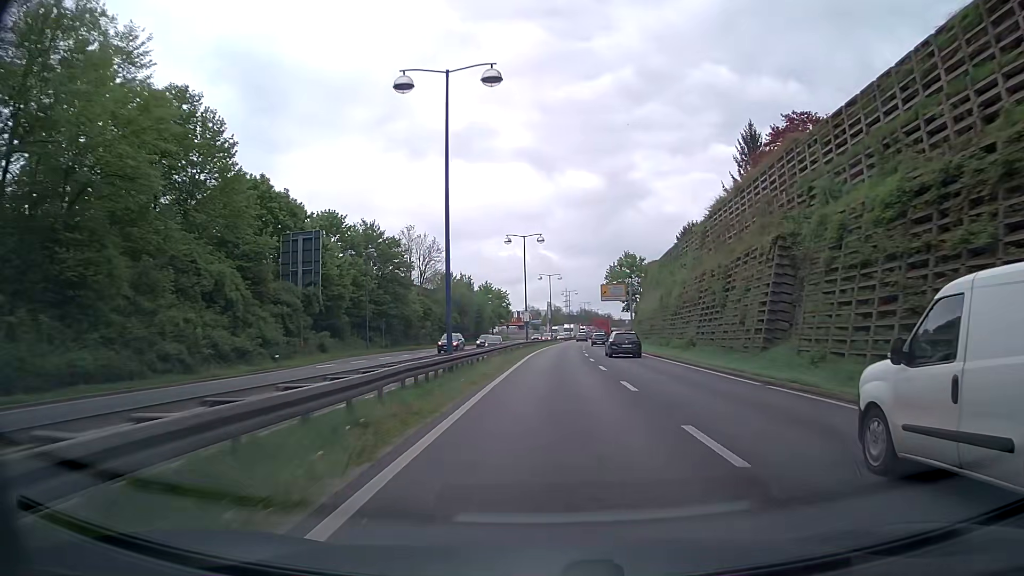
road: trunk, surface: asphalt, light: Day
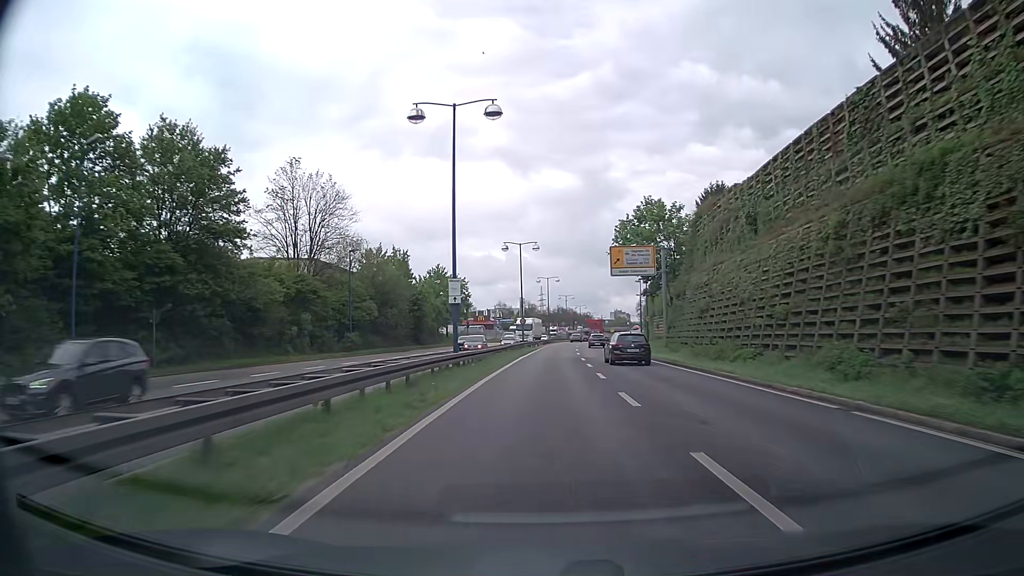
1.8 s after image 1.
(+0.6, +36.2) m; +2°
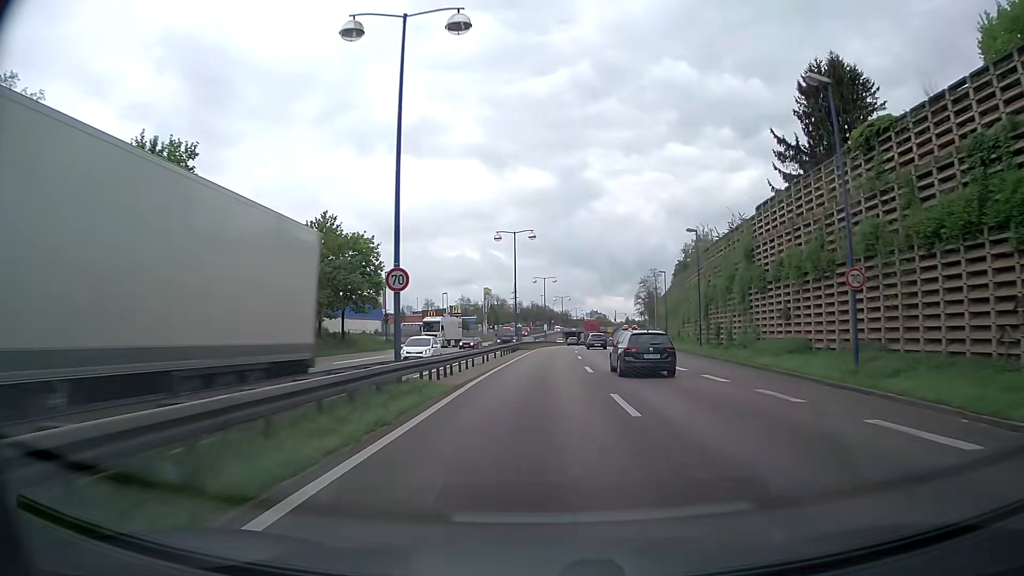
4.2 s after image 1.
(+0.9, +48.3) m; +2°
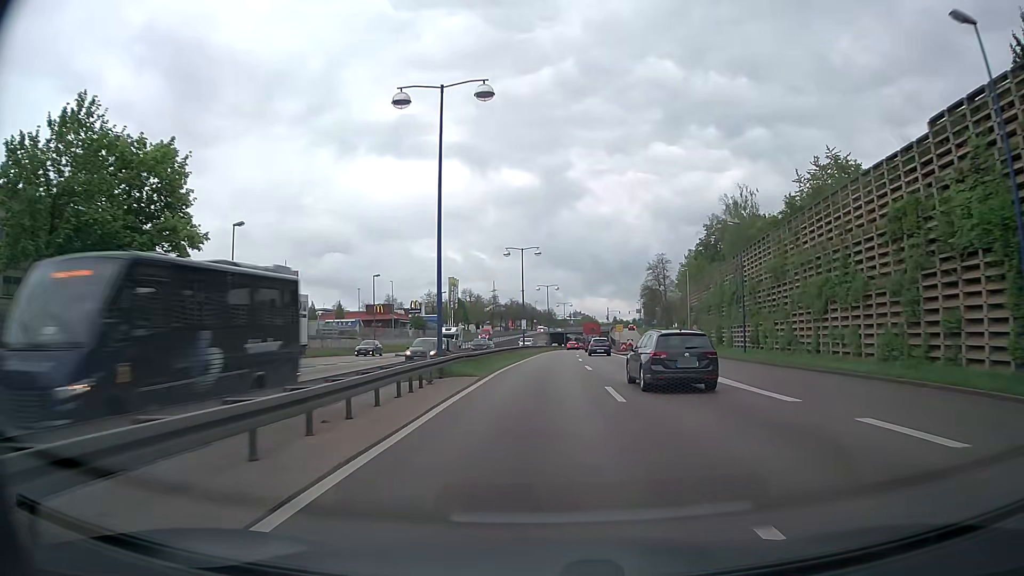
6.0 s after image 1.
(+0.6, +36.2) m; +2°
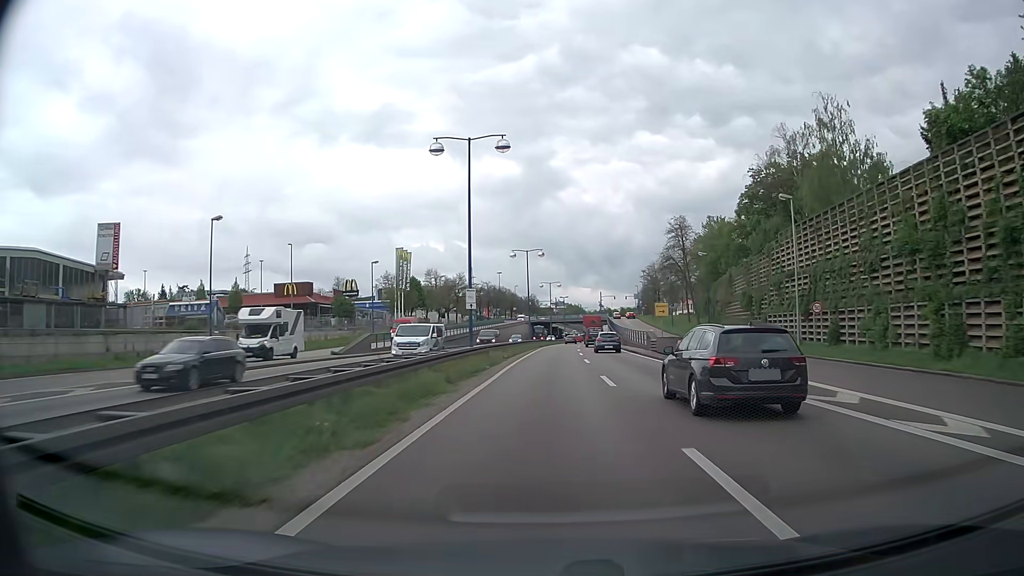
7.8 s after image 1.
(+0.5, +35.9) m; +2°
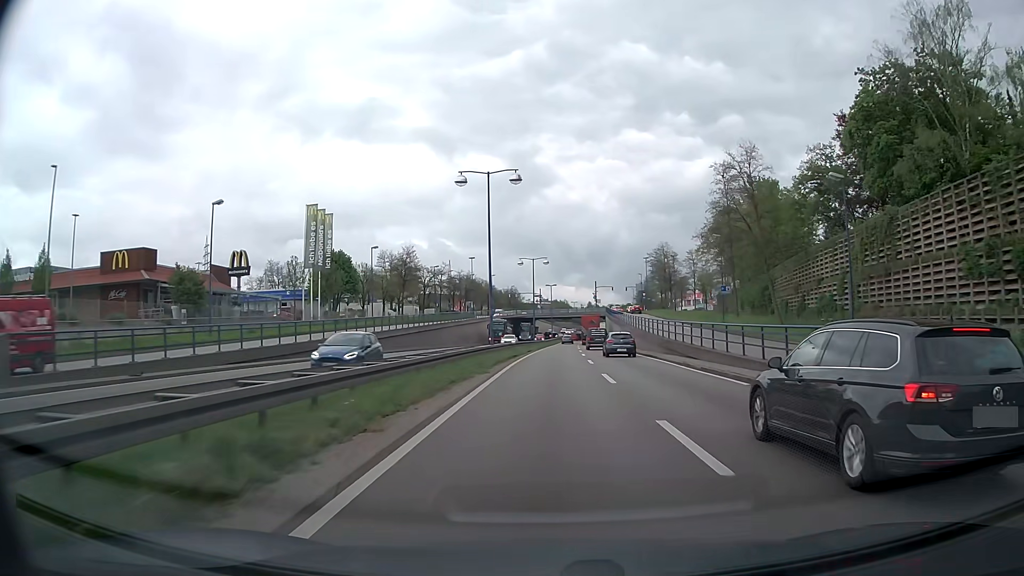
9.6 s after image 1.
(+0.4, +35.4) m; +1°
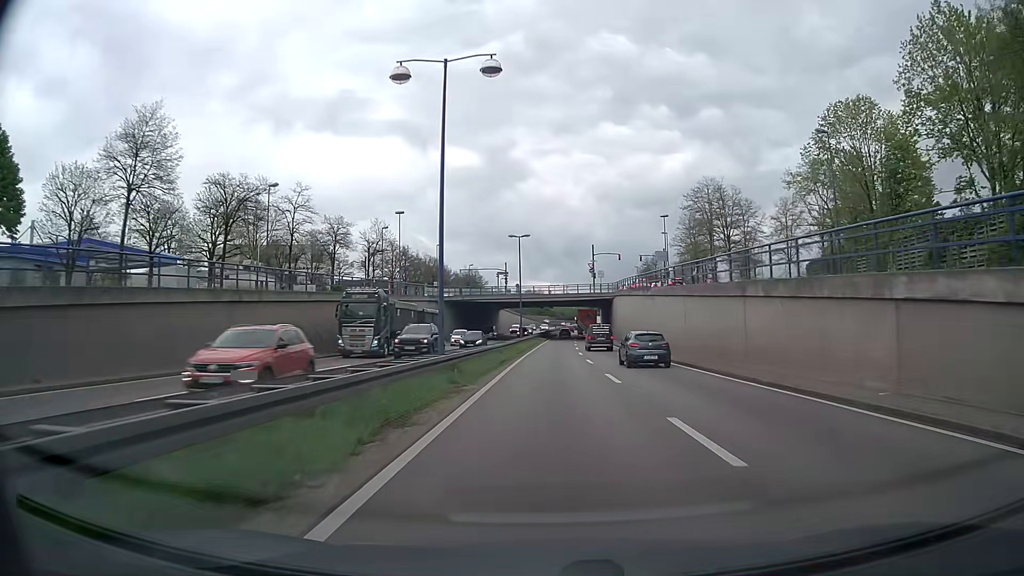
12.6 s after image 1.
(+1.0, +58.6) m; +2°
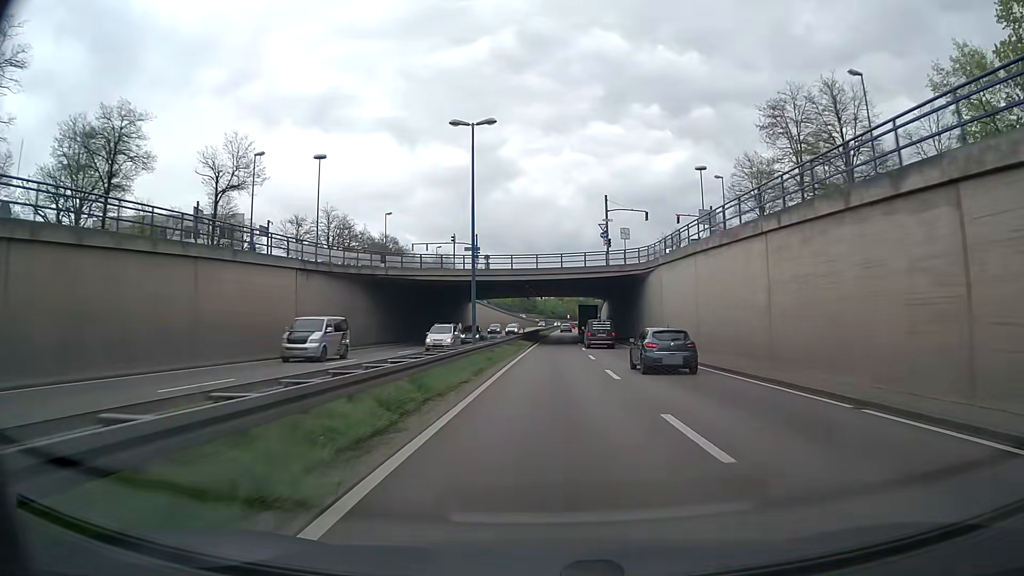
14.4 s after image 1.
(+0.4, +35.2) m; +1°
(0, +10) (0, +20) (0, +30) (0, +40) (+1, +50) (+1, +60) (+1, +70) (+1, +80) (0, +90) (0, +100) m
